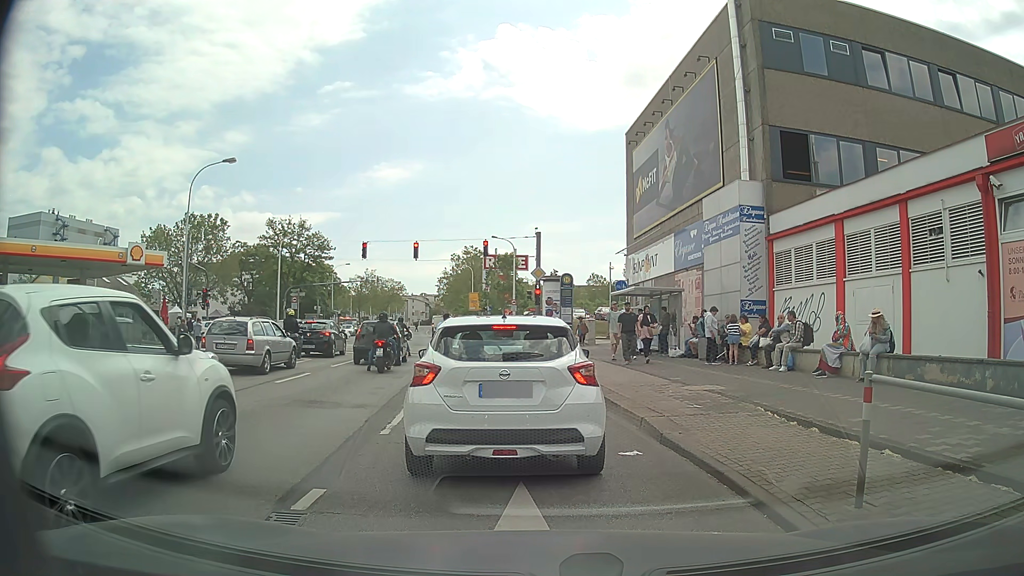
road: primary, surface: asphalt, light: Day
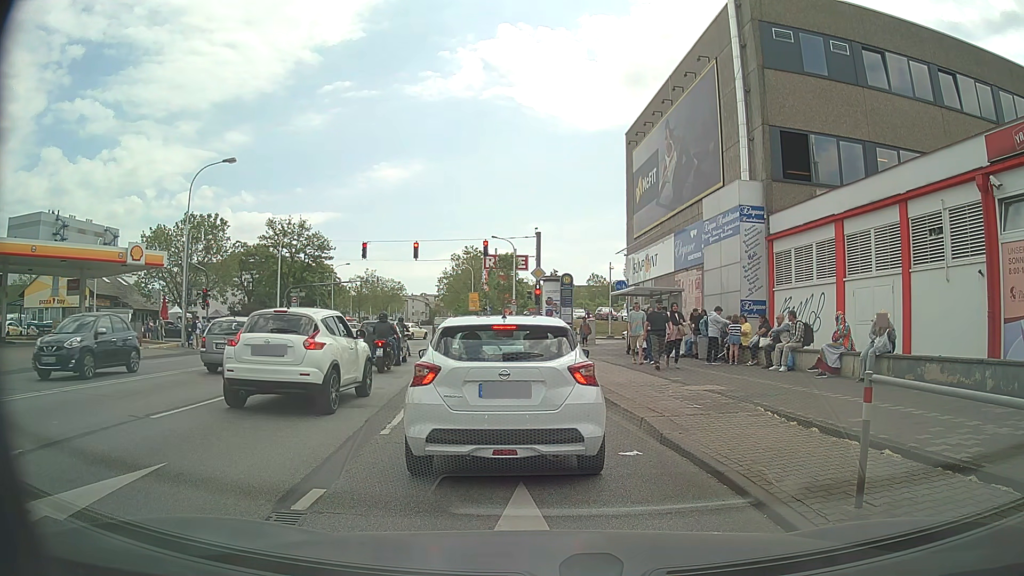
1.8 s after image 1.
(0.0, 0.0) m; 0°
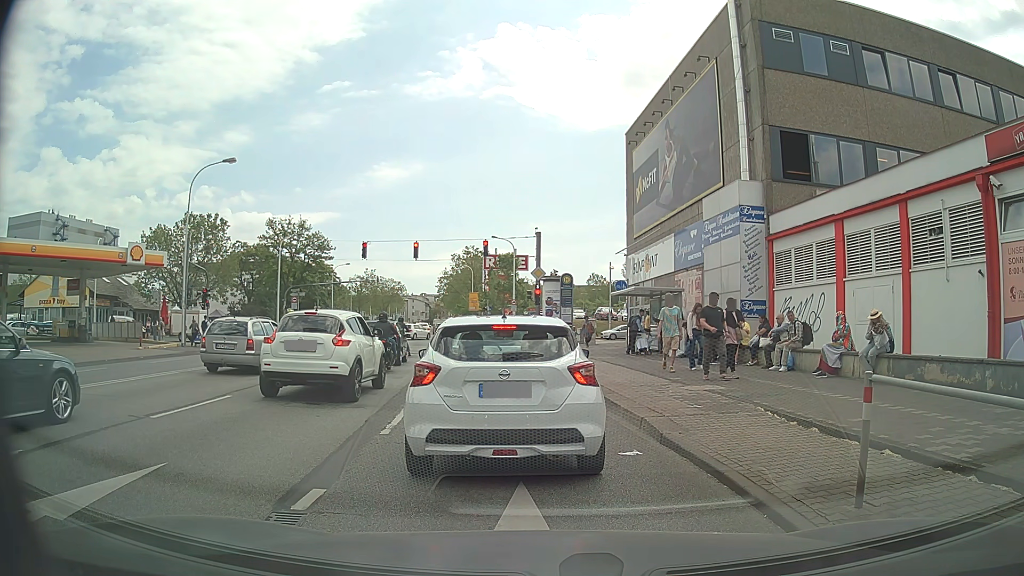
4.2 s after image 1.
(0.0, 0.0) m; 0°
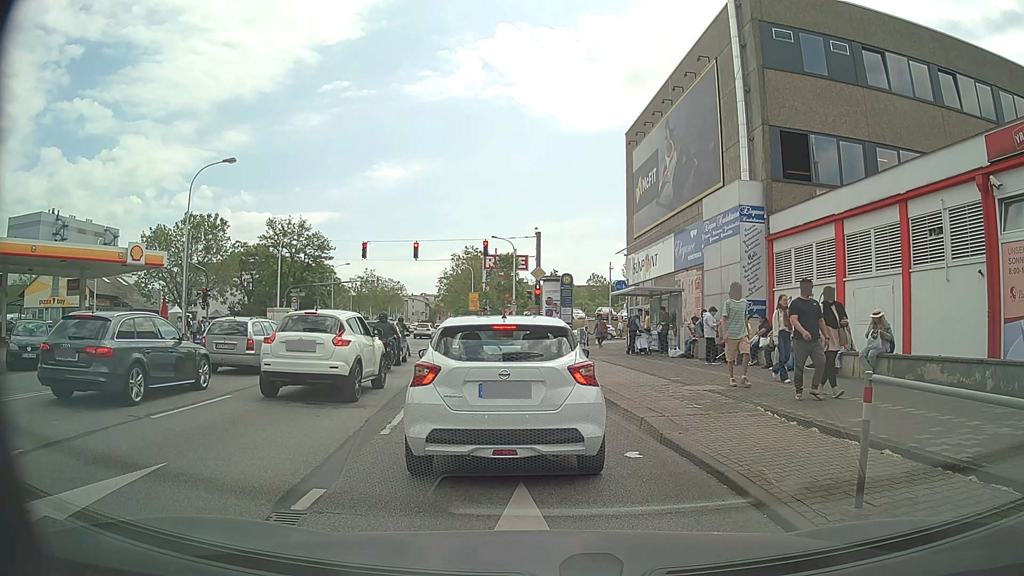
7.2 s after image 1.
(0.0, 0.0) m; 0°
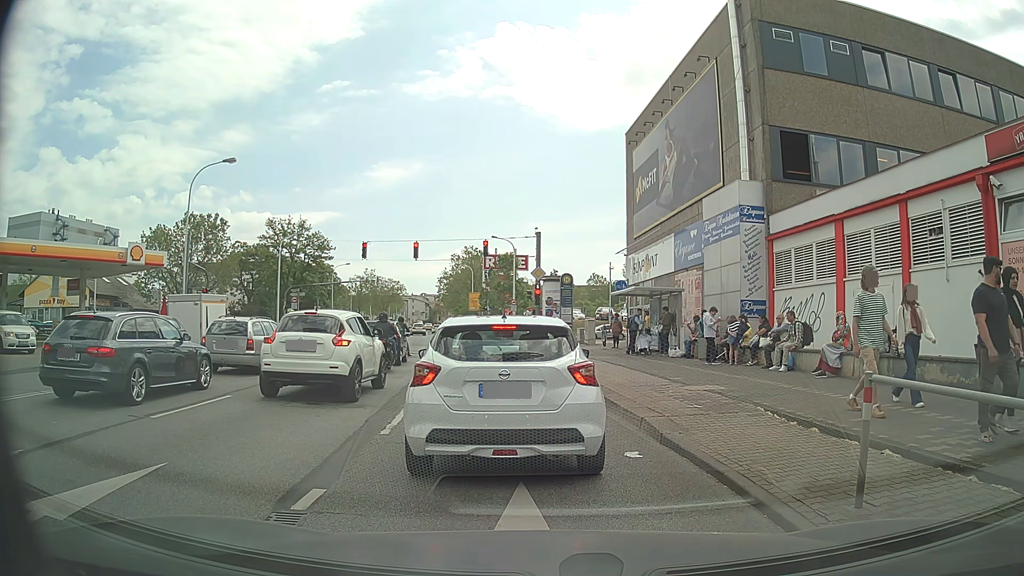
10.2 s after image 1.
(0.0, 0.0) m; 0°
